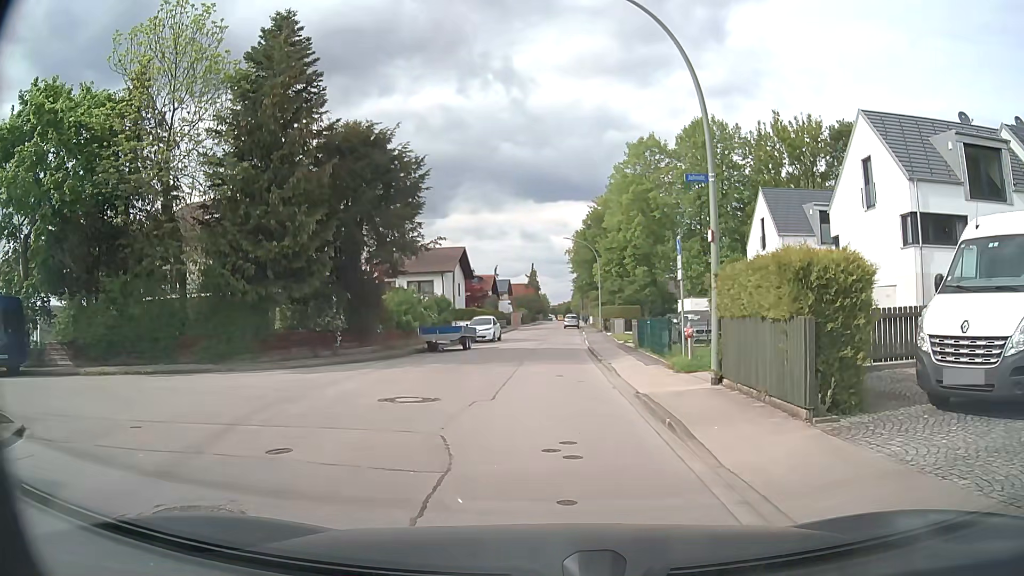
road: residential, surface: asphalt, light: Day
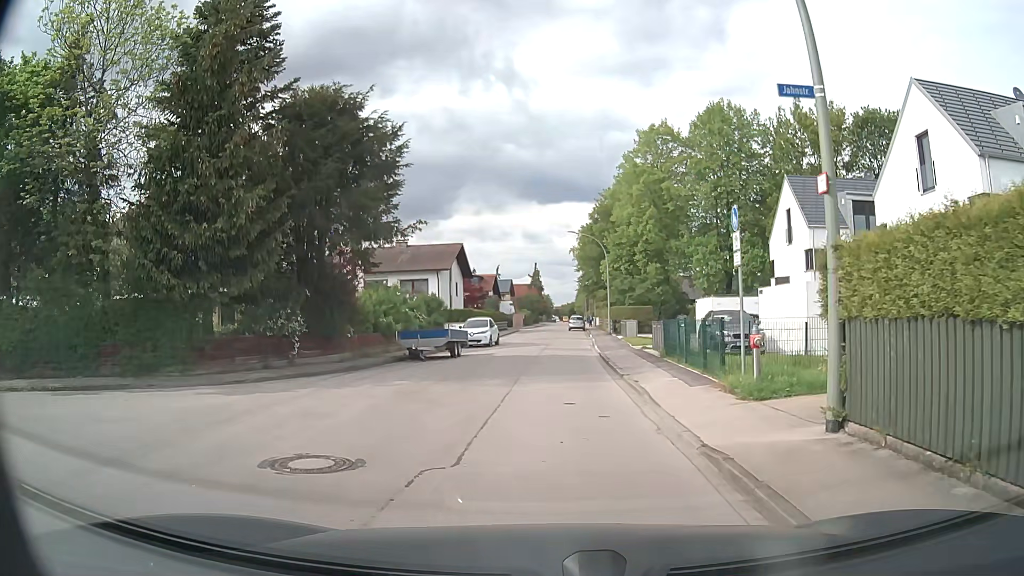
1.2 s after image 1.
(-0.1, +4.8) m; -1°
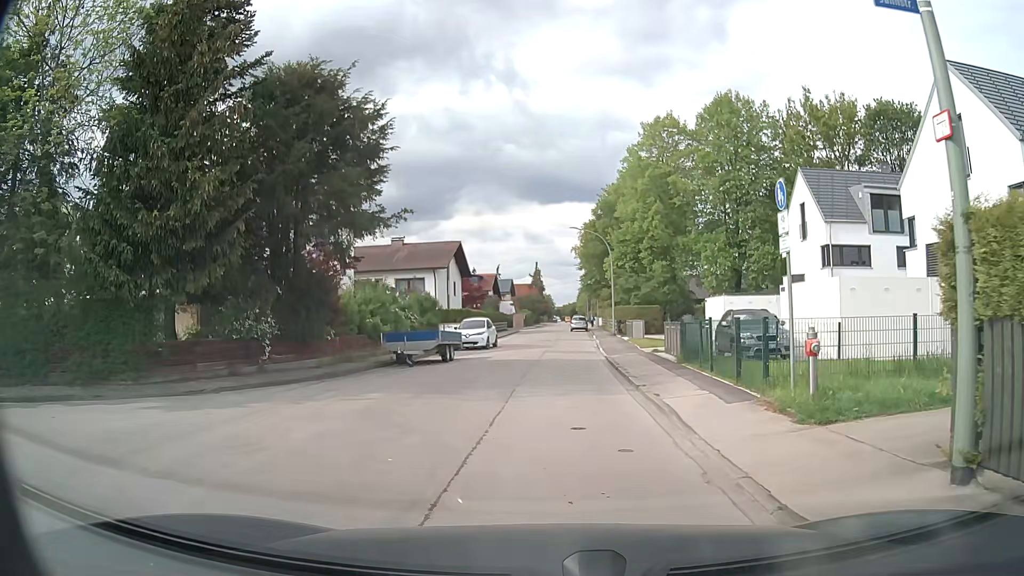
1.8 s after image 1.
(0.0, +2.4) m; 0°
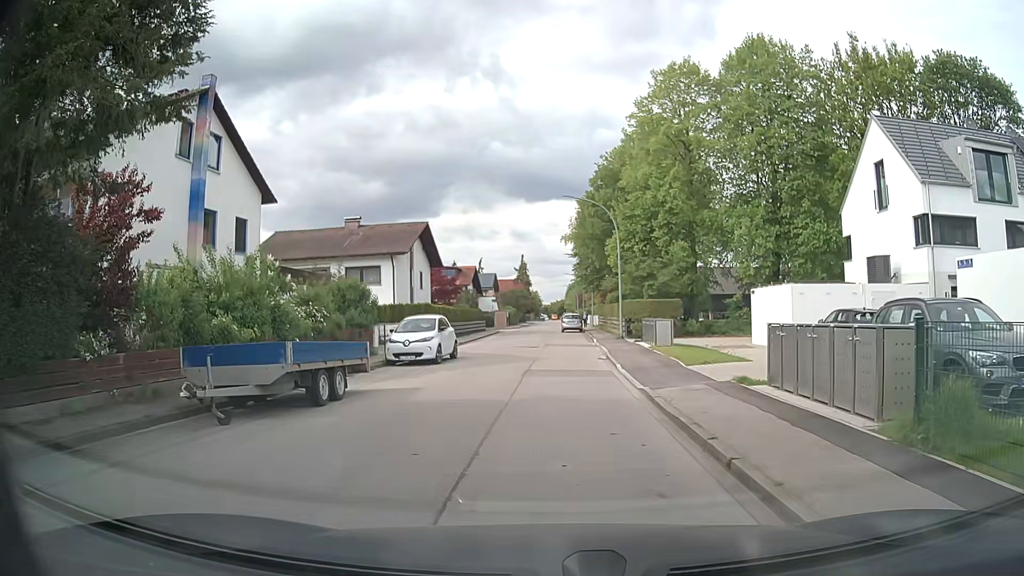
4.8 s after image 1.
(0.0, +11.9) m; +1°
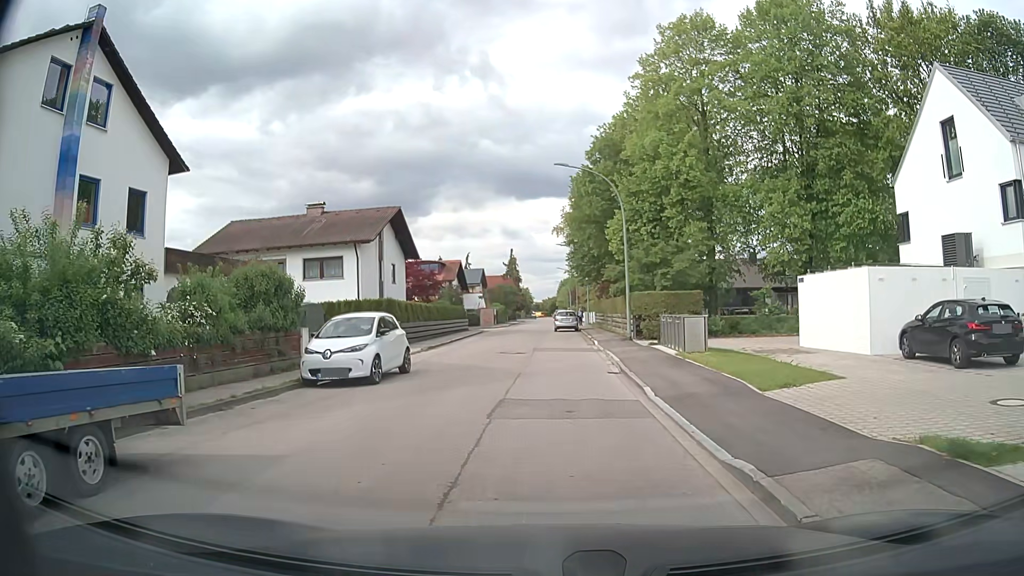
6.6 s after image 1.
(0.0, +6.9) m; +2°
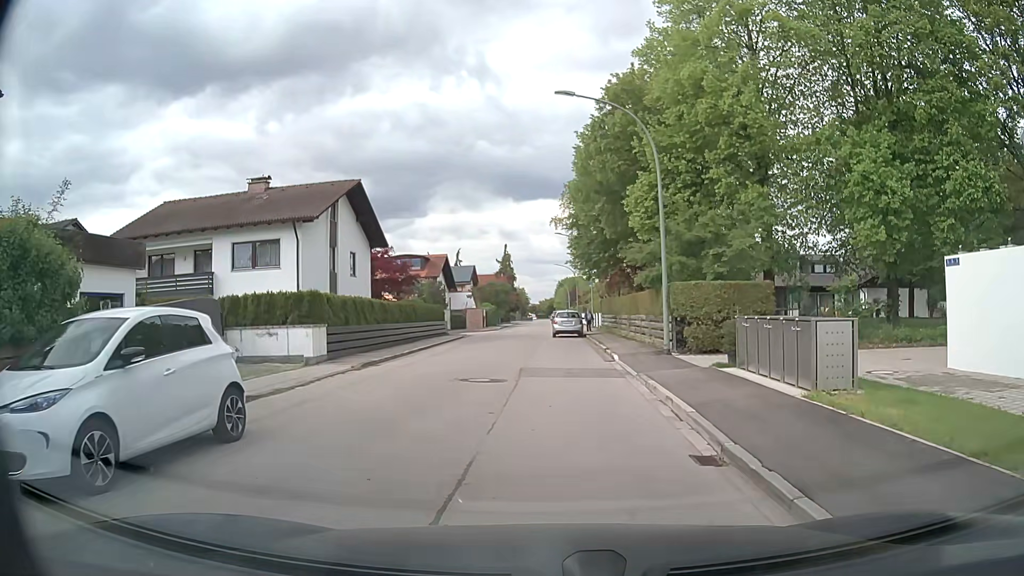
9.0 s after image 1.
(-0.3, +9.9) m; -1°
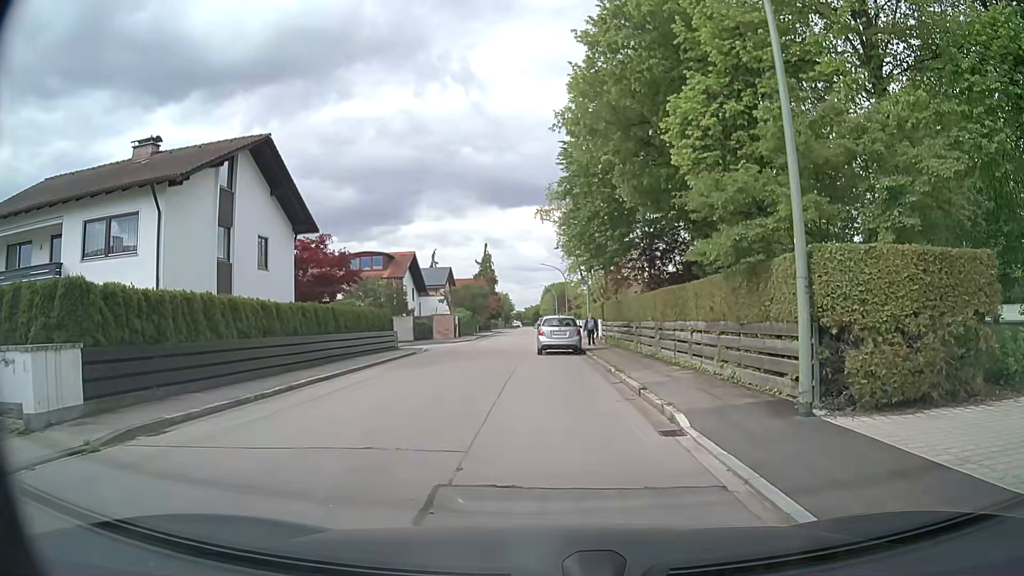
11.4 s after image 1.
(+0.1, +11.3) m; +1°
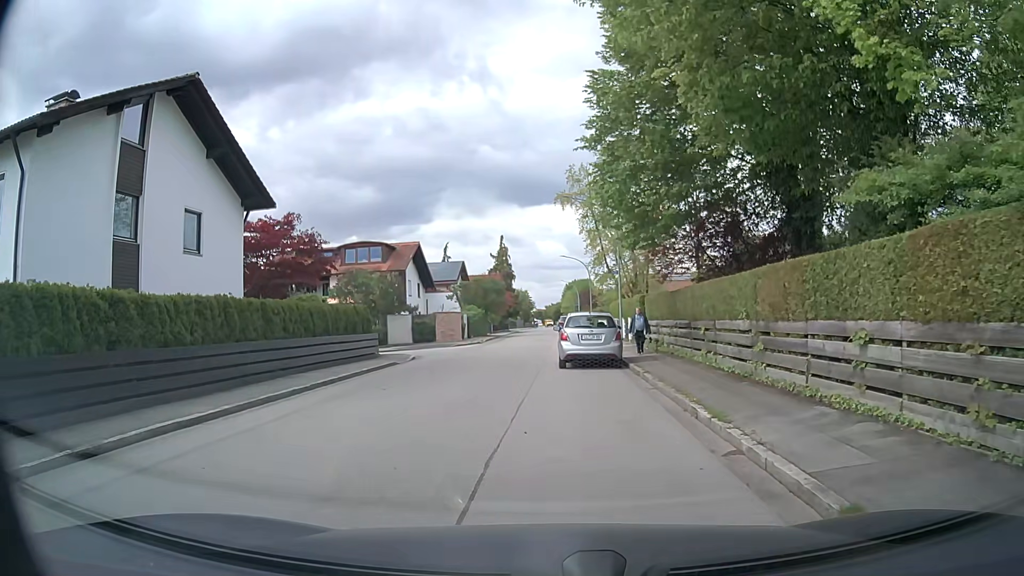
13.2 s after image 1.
(0.0, +7.6) m; -2°
